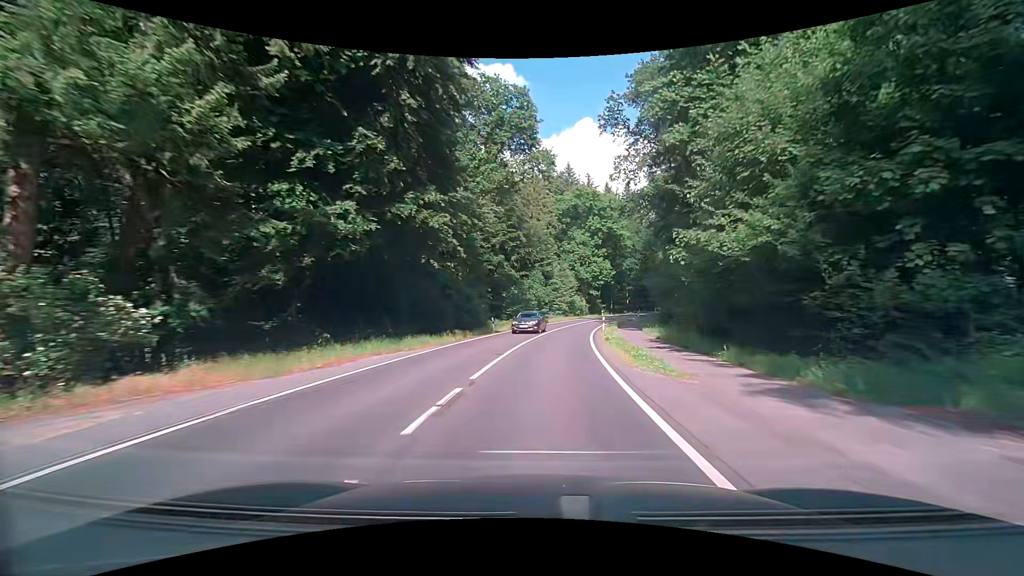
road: secondary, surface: asphalt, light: Day
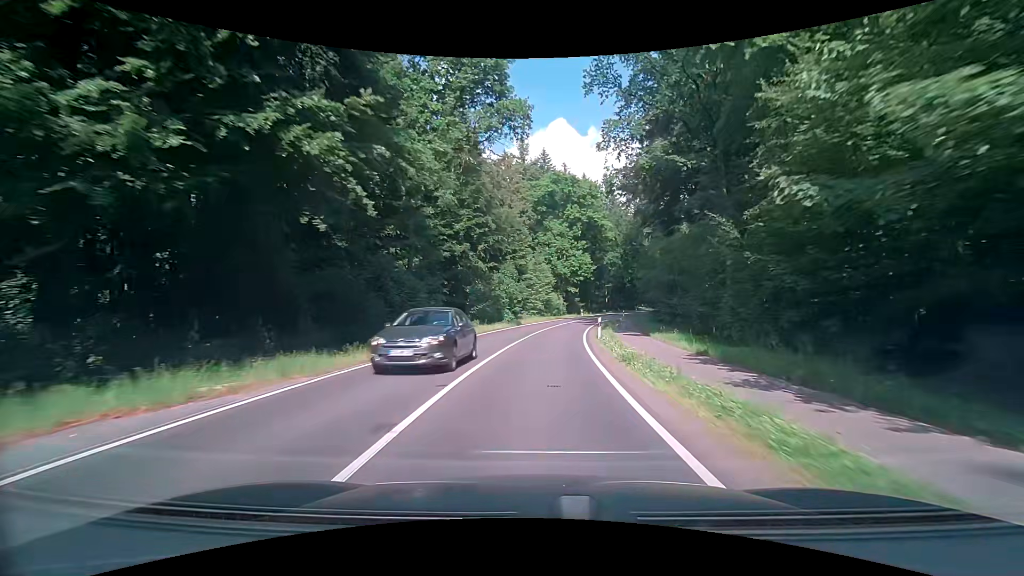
(+0.4, +10.5) m; +4°
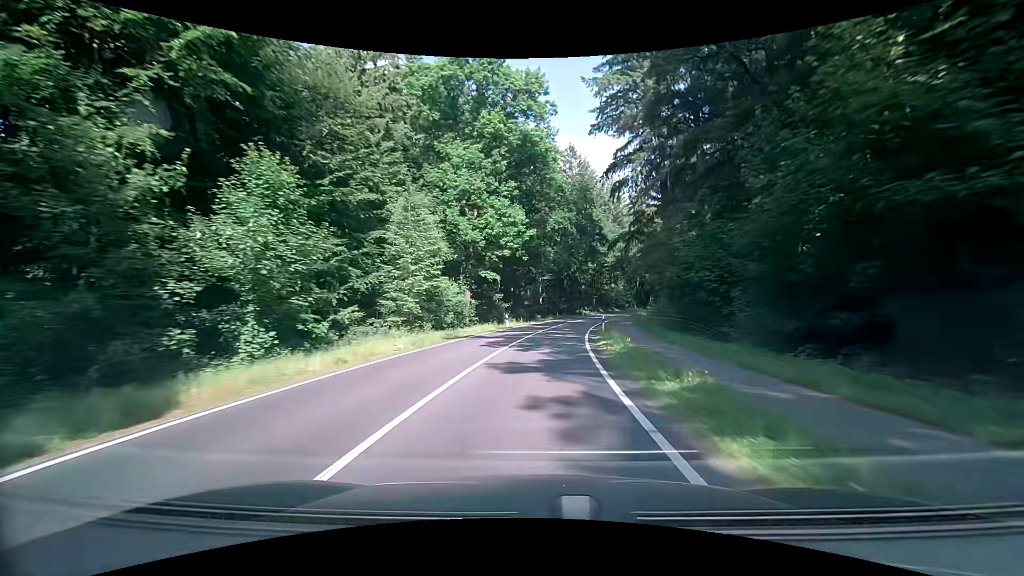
(+3.2, +41.5) m; +9°
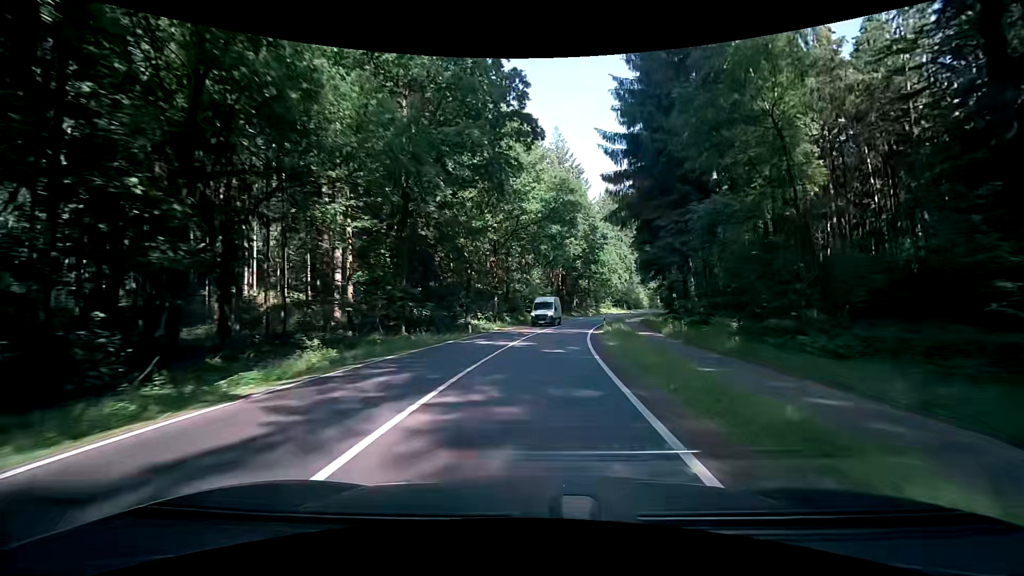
(+5.5, +51.0) m; +13°
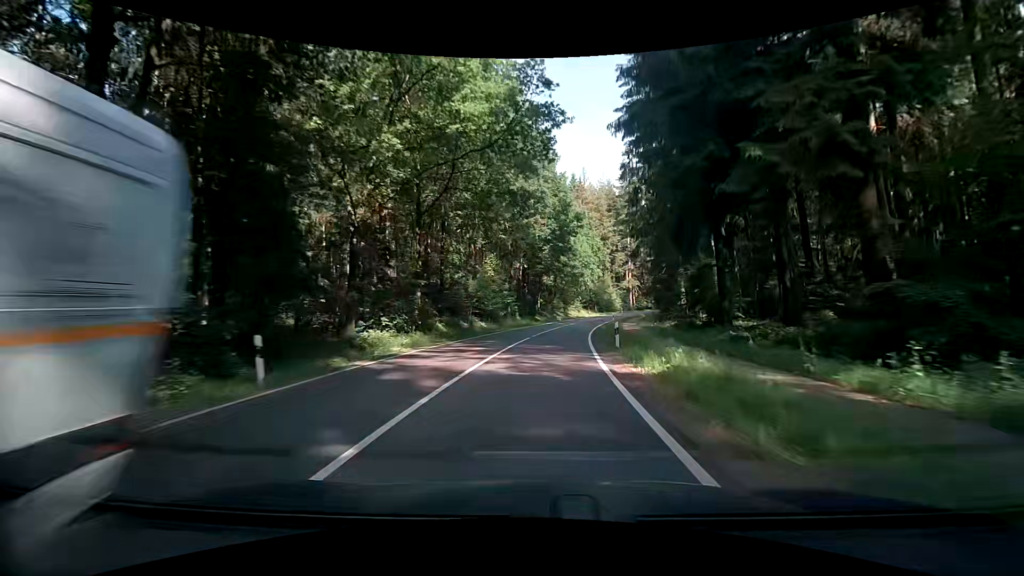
(+0.7, +20.2) m; +3°
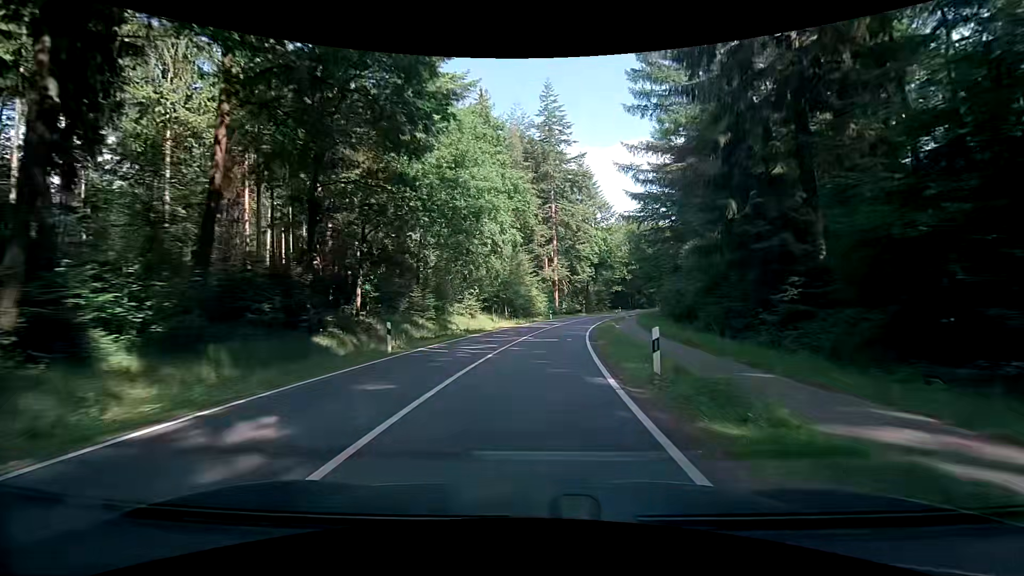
(+5.2, +49.5) m; +11°
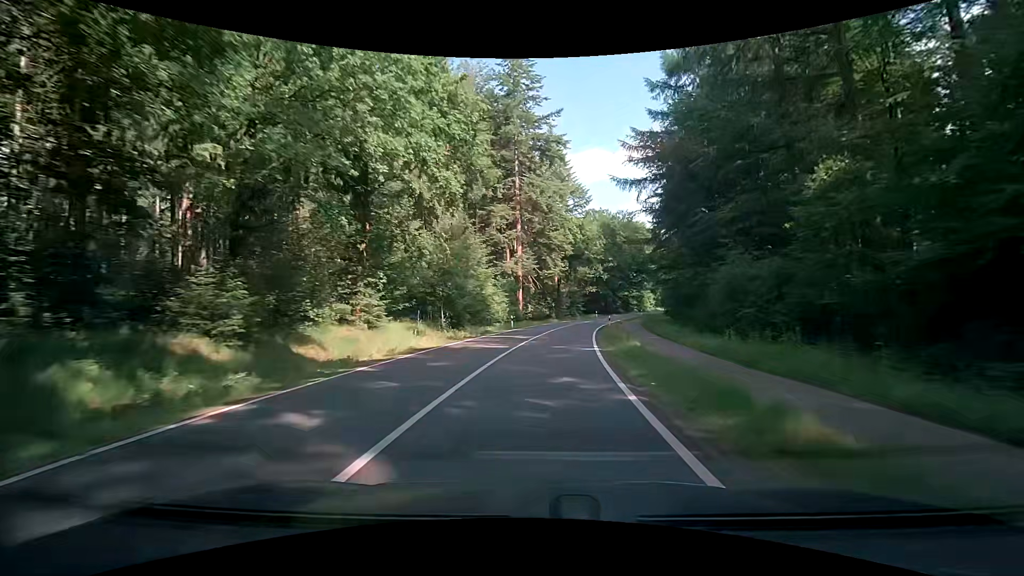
(+0.7, +19.9) m; +5°
